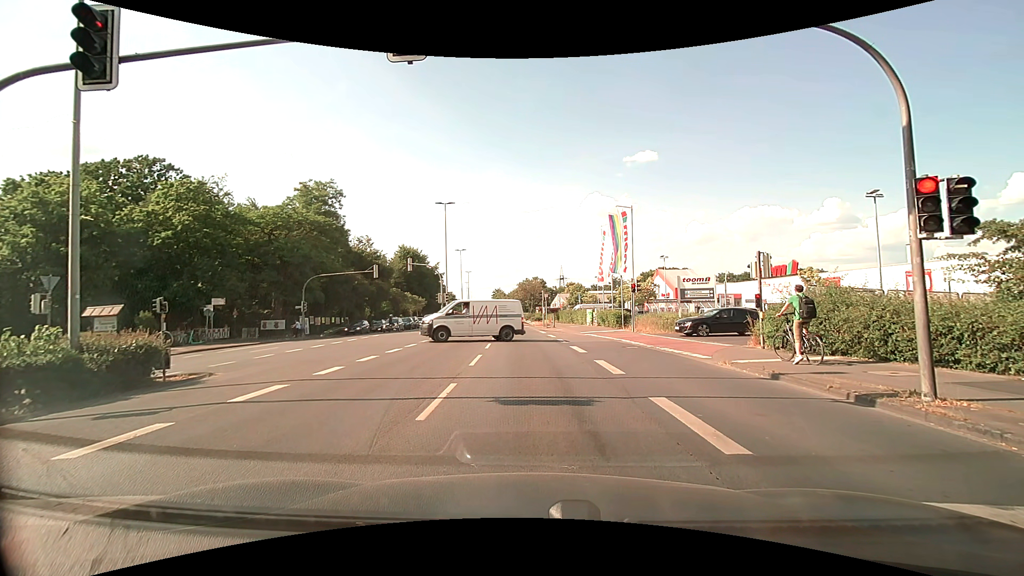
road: primary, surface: asphalt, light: Day
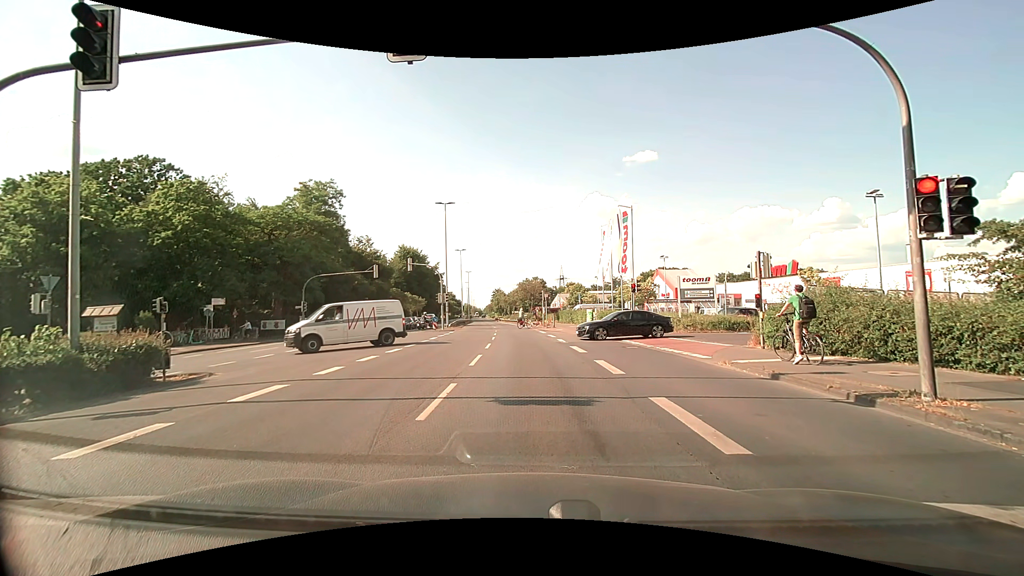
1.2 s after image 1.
(0.0, 0.0) m; 0°
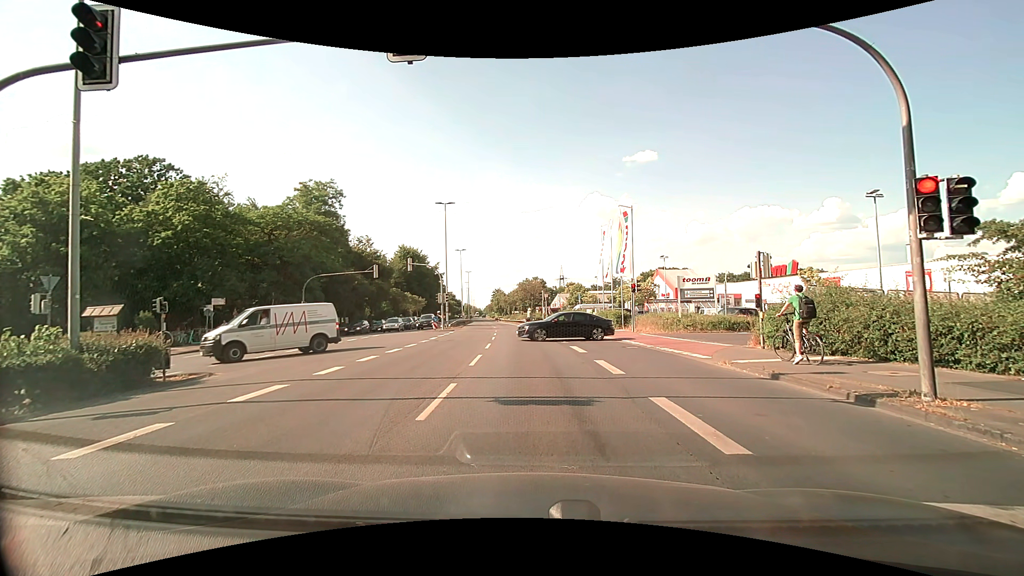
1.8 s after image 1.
(0.0, 0.0) m; 0°
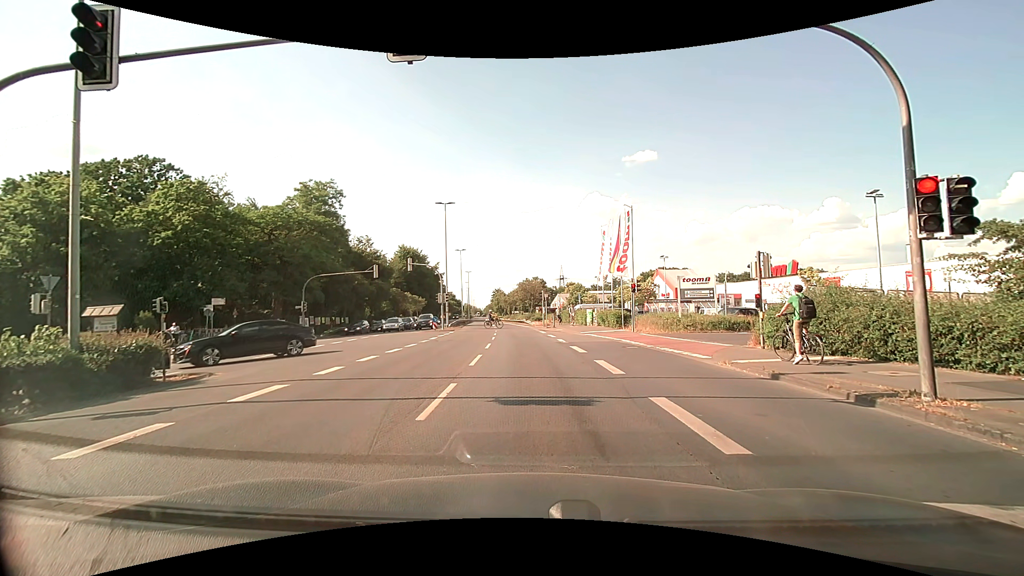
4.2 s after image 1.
(0.0, 0.0) m; 0°
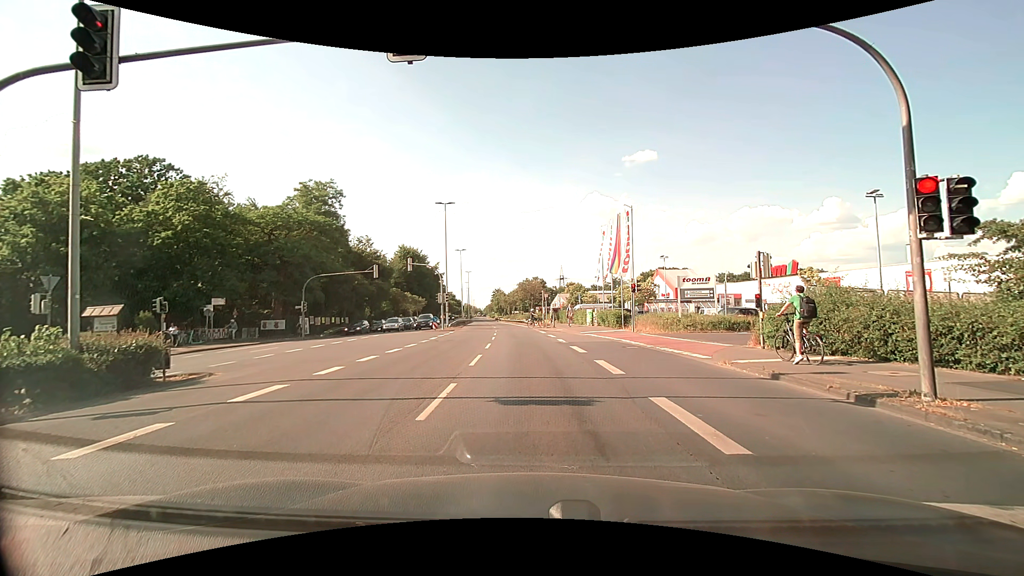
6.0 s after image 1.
(0.0, 0.0) m; 0°
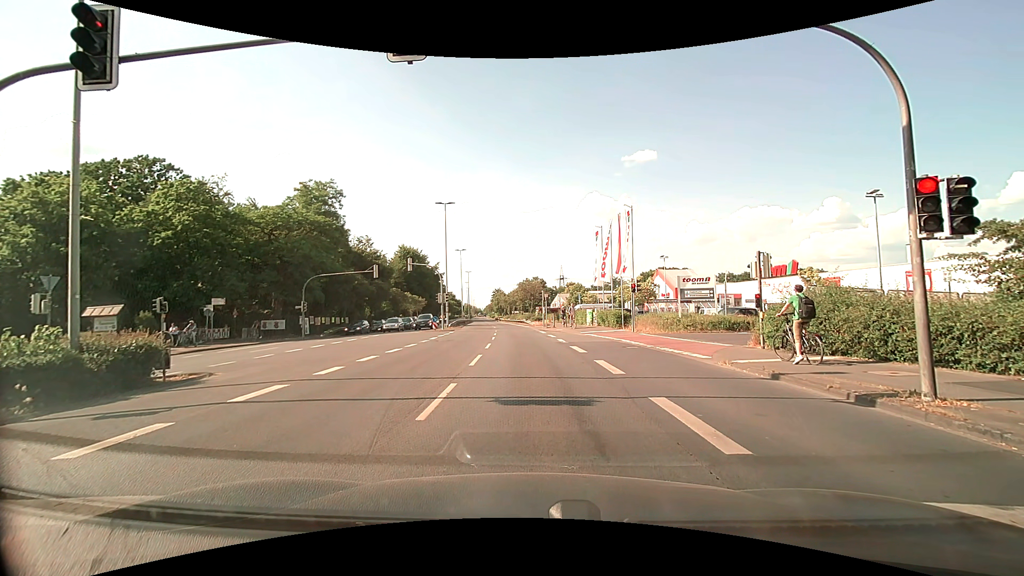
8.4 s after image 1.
(0.0, 0.0) m; 0°
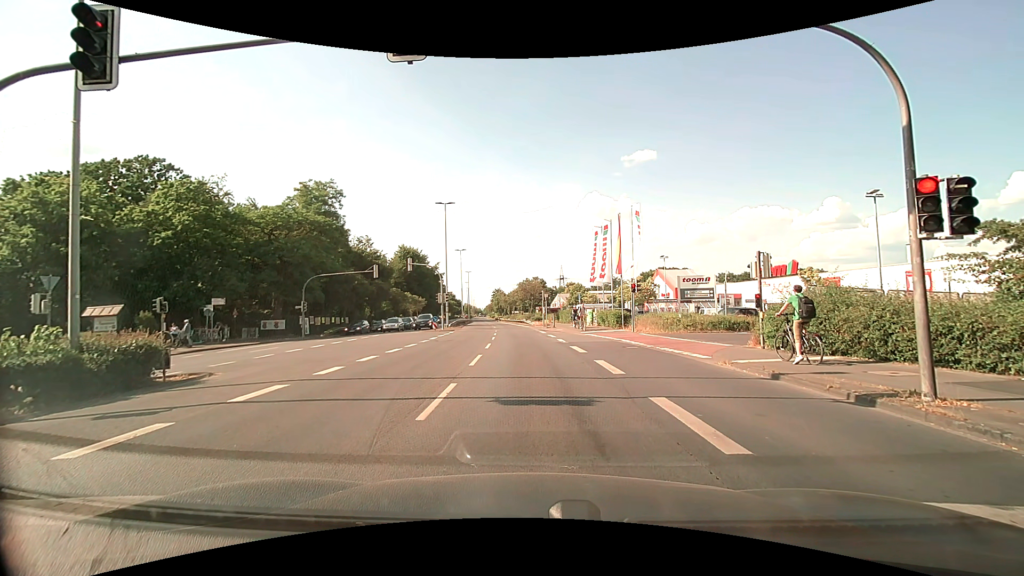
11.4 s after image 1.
(0.0, 0.0) m; 0°
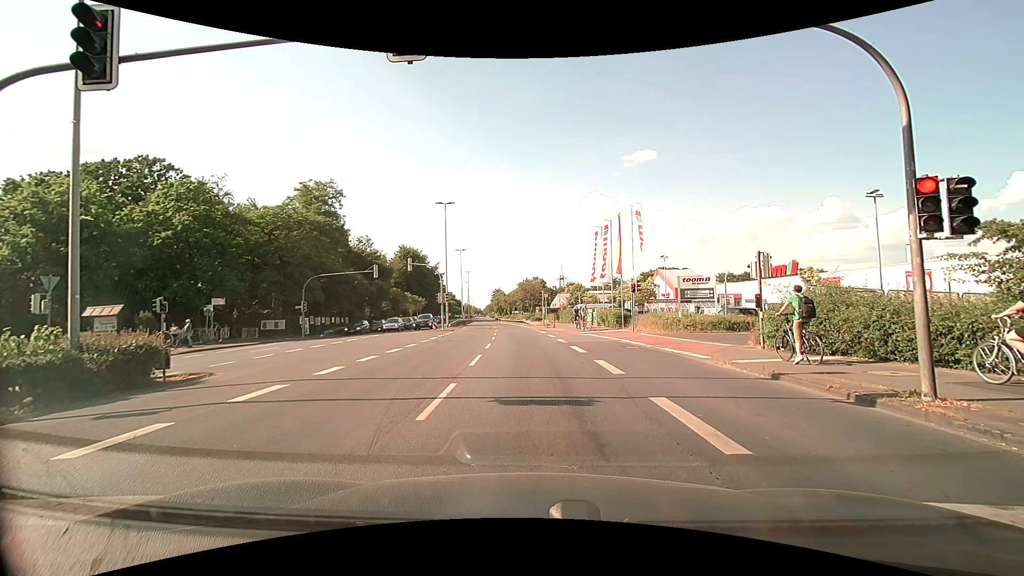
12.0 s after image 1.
(0.0, 0.0) m; 0°
(0, +10) (0, +20) (-1, +30) (-2, +40) (-3, +50) (-4, +60) (-5, +70) (-6, +80) (-7, +90) (-8, +100) m
